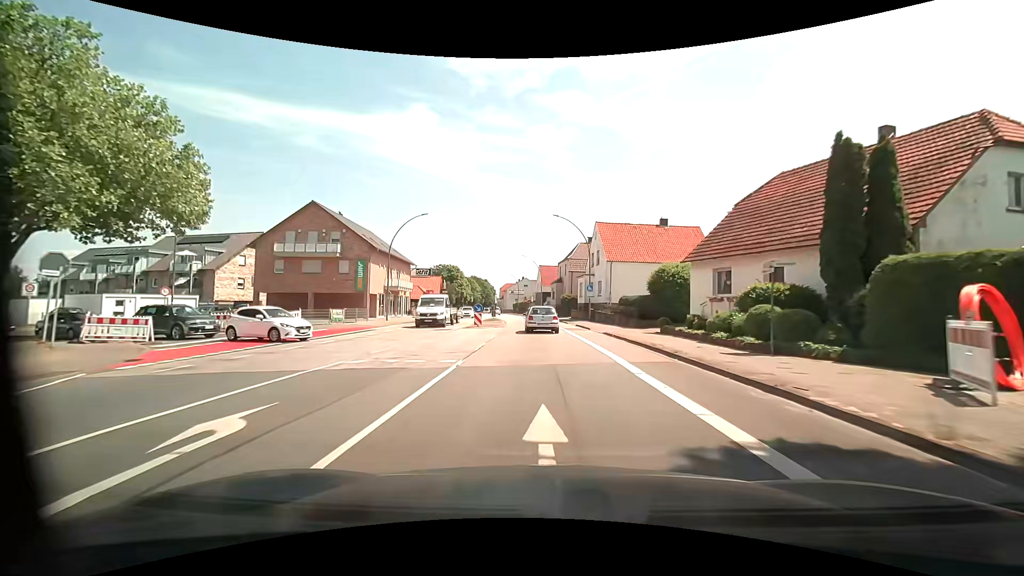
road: primary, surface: asphalt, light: Day
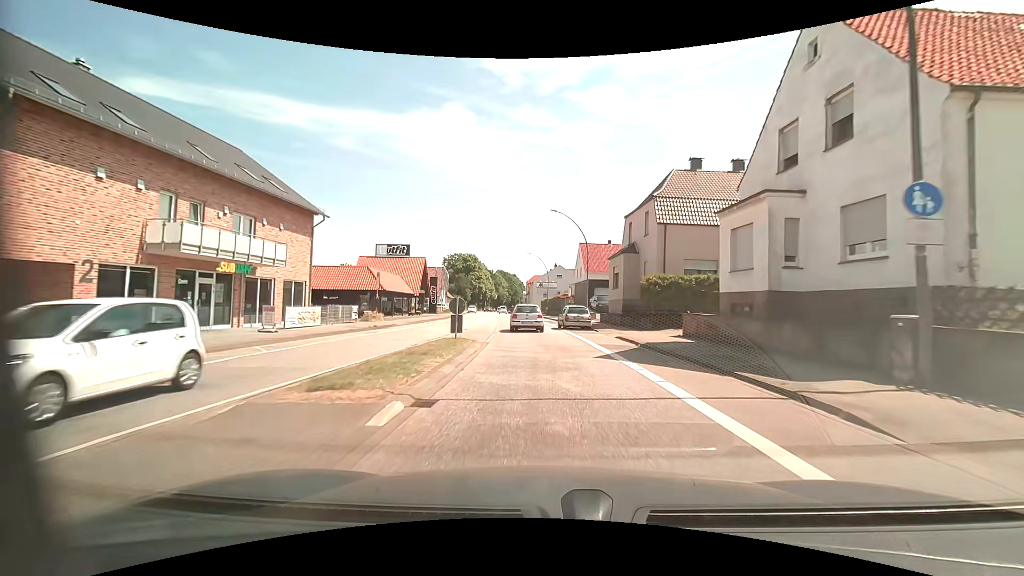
(-1.4, +37.5) m; -4°
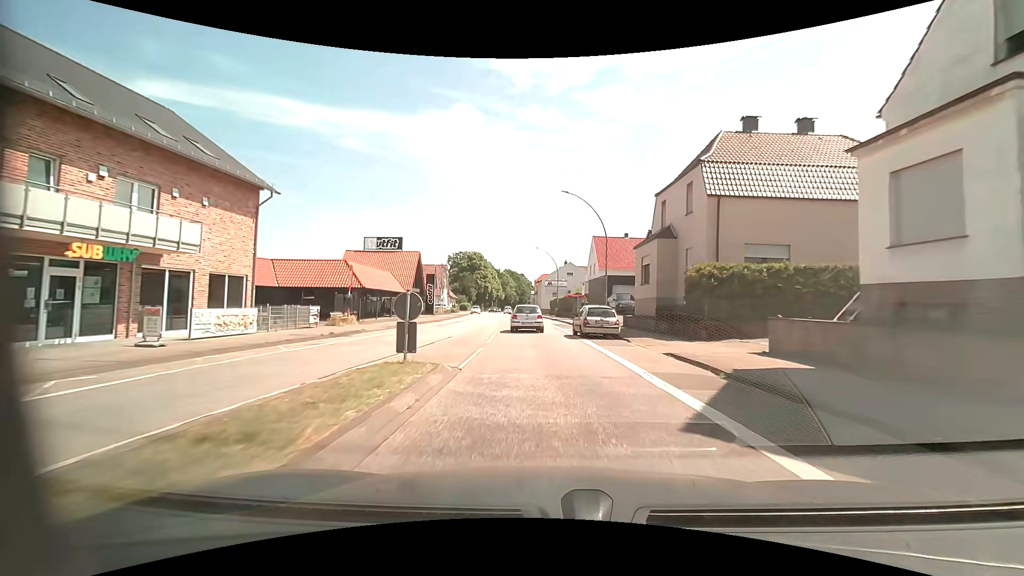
(0.0, +7.4) m; -1°
(0, +10) (0, +20) (-1, +30) (-2, +40) (-2, +50) (-3, +60) (-4, +70) (-5, +80) (-6, +90) (-7, +100) m
